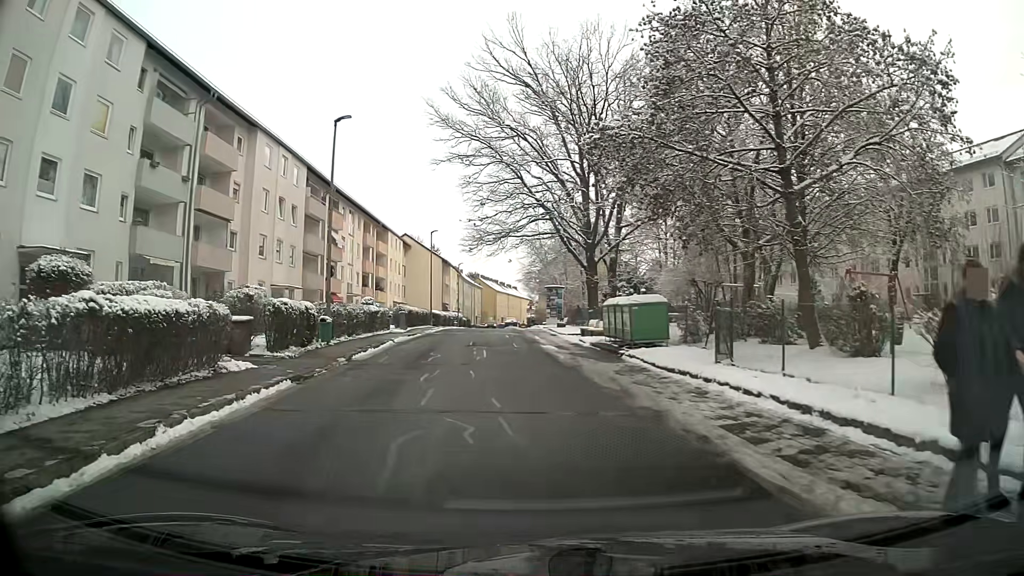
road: residential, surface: asphalt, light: Day
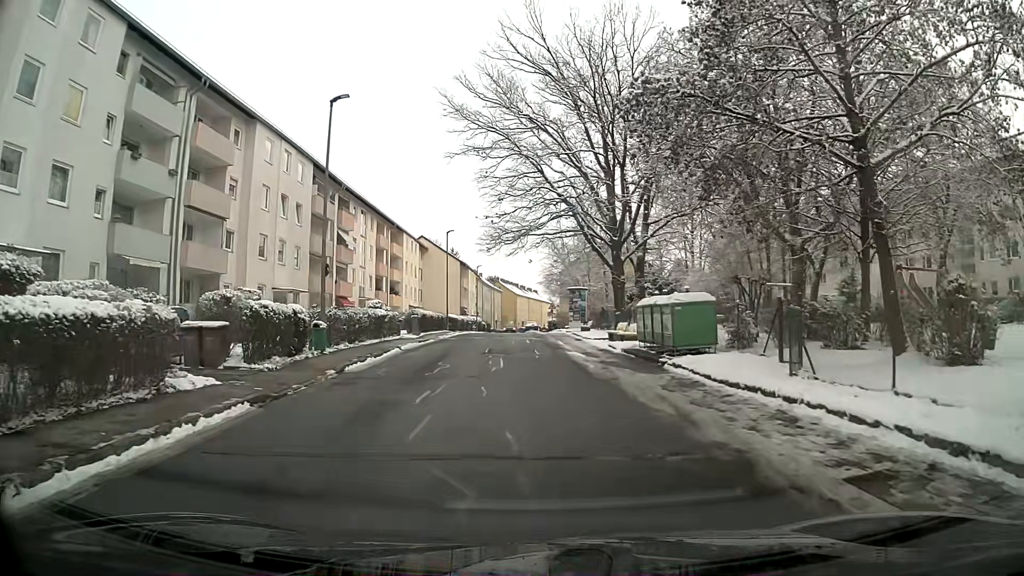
(0.0, +3.0) m; -1°
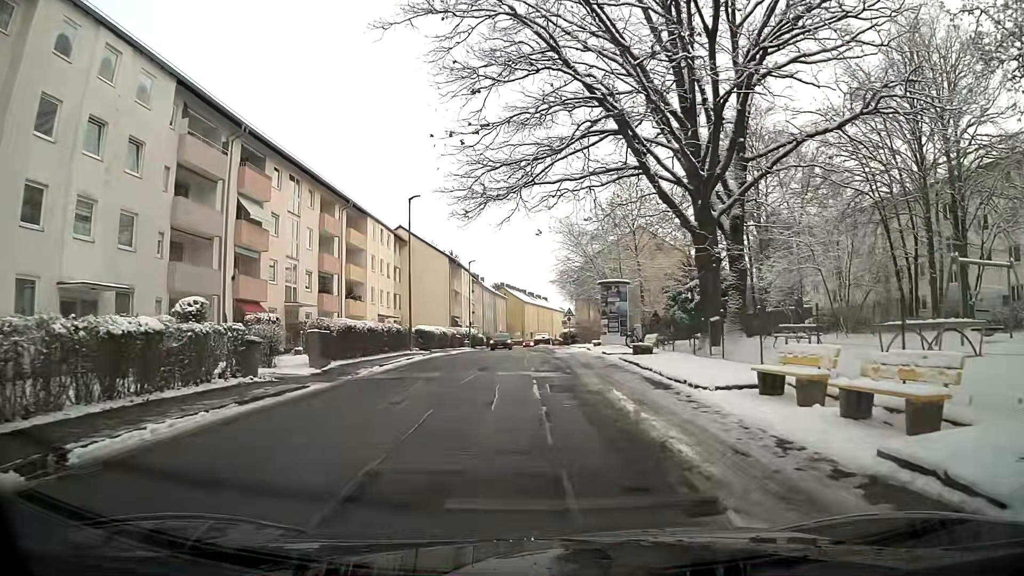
(-0.3, +19.7) m; -1°
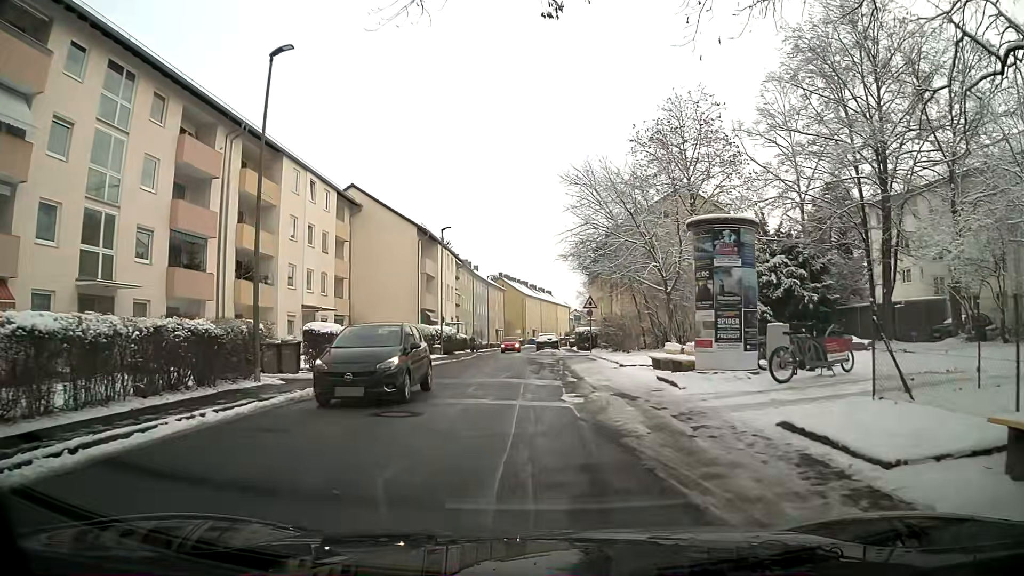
(-0.2, +19.7) m; 0°
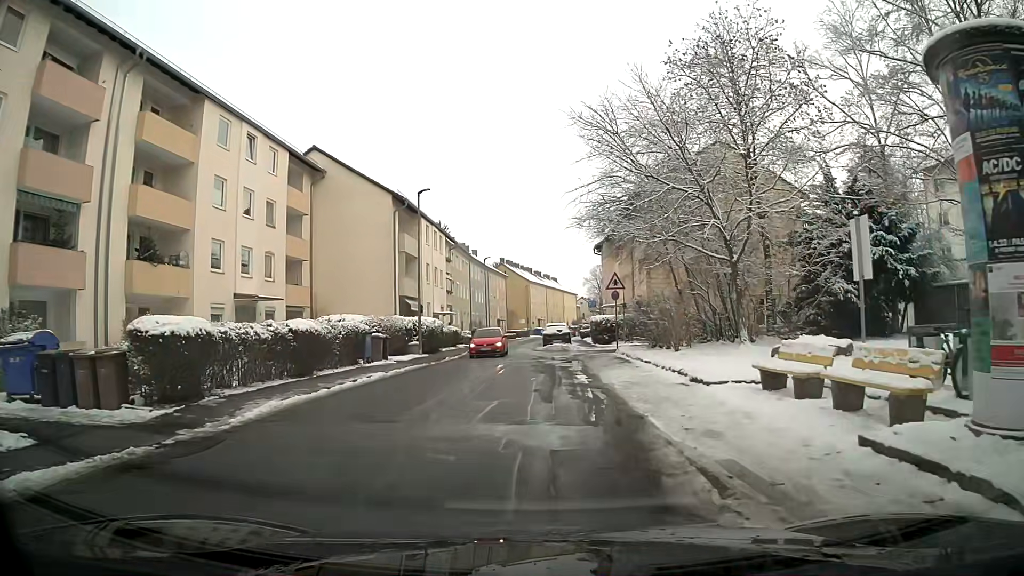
(-0.1, +9.7) m; -1°
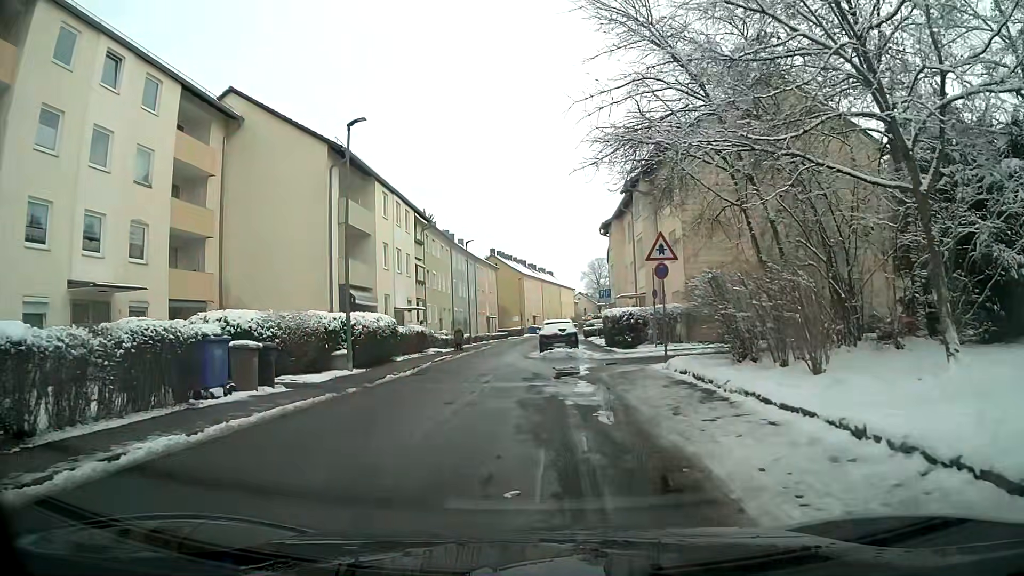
(0.0, +11.5) m; -1°
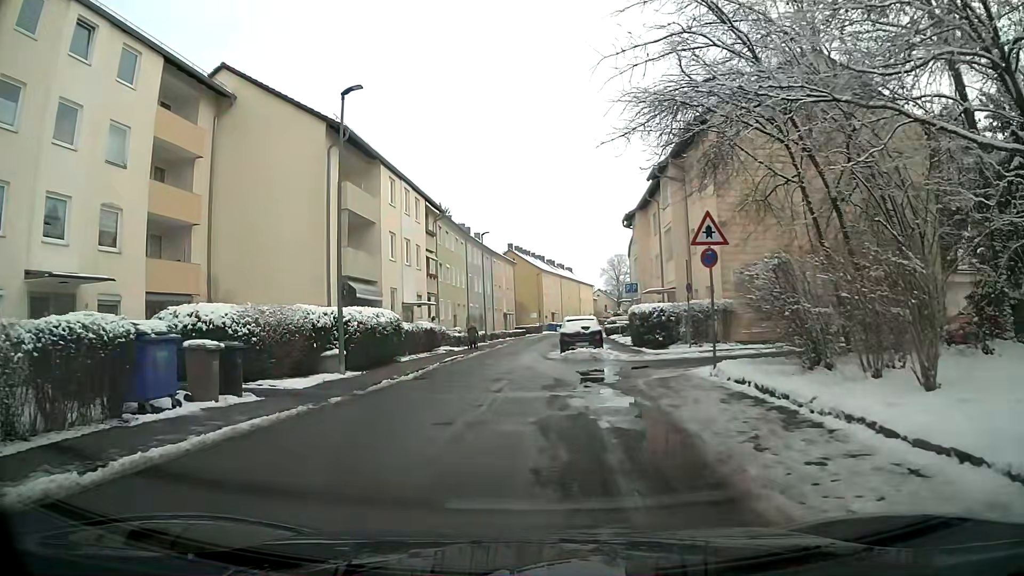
(-0.1, +2.9) m; -2°
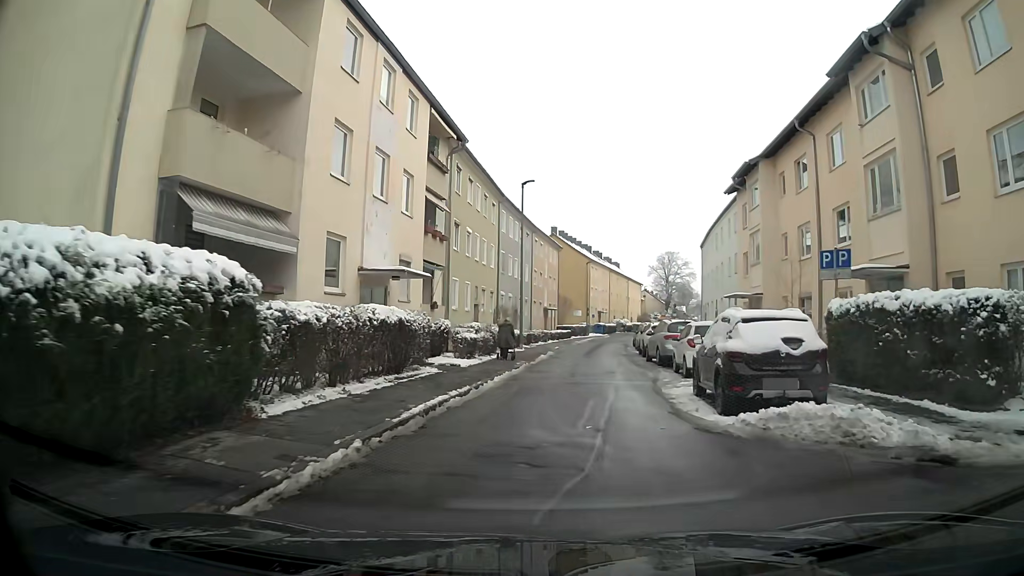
(-0.9, +17.1) m; -1°
